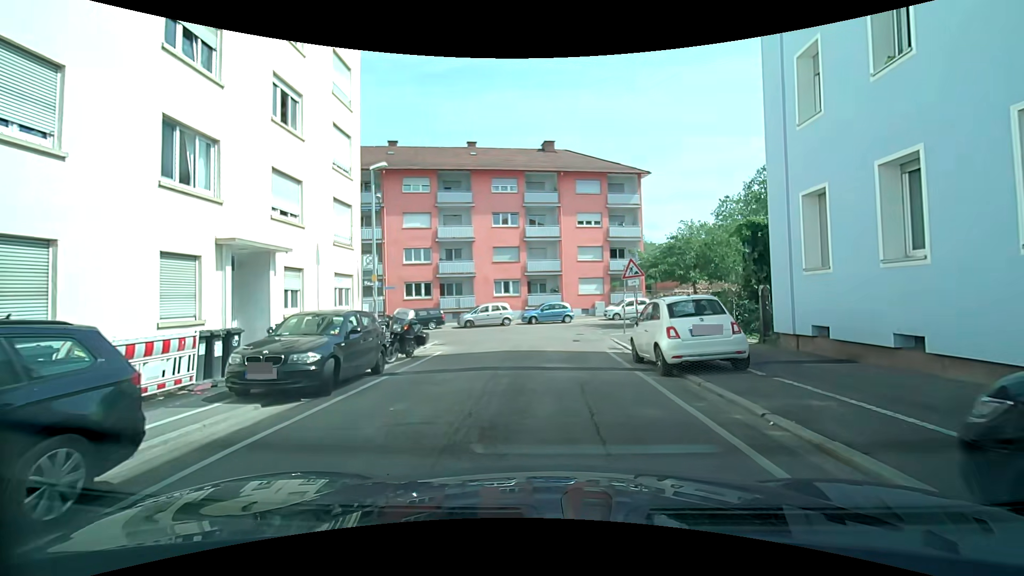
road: residential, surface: asphalt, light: Day
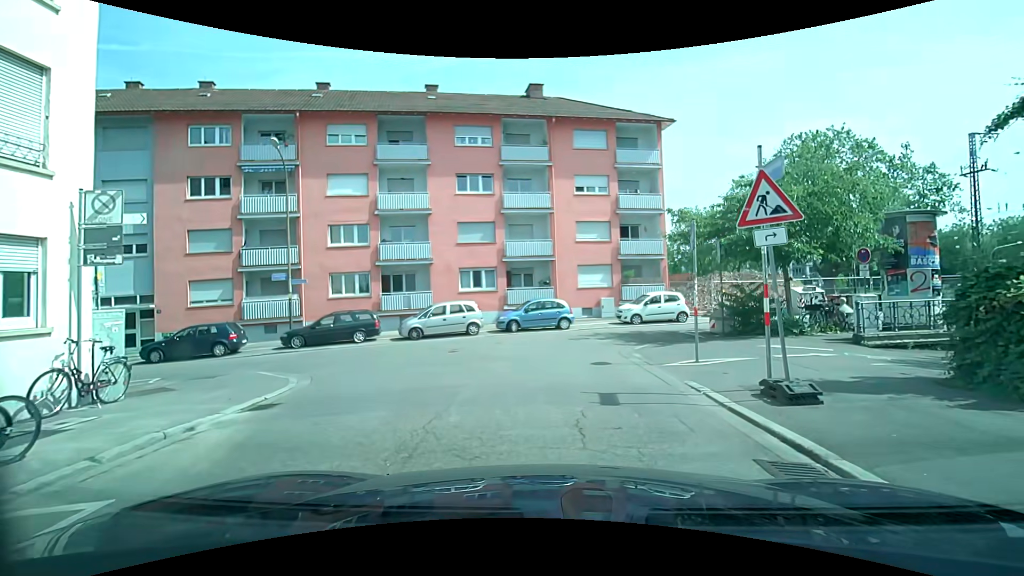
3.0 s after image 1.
(0.0, +11.7) m; 0°
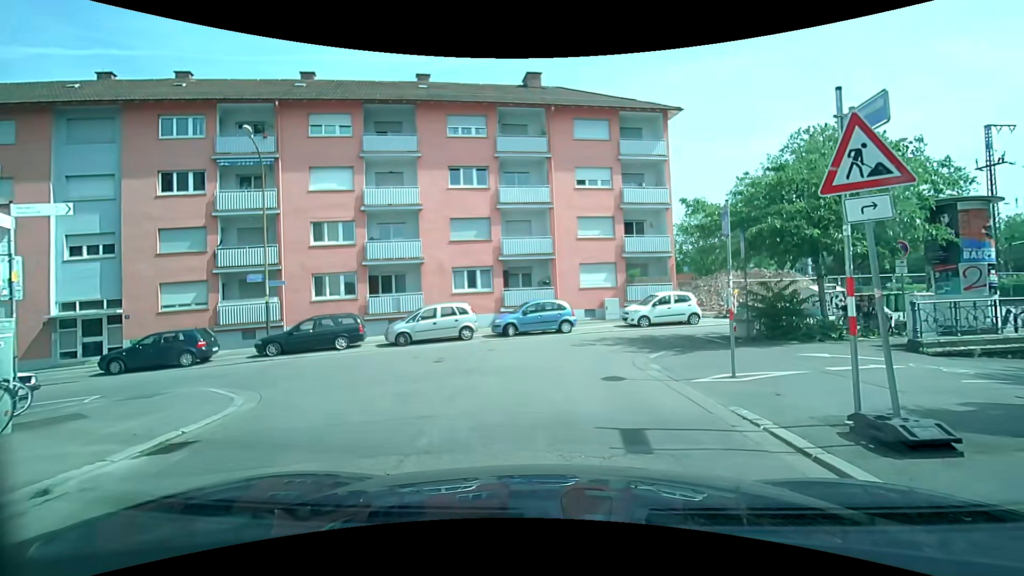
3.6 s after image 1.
(0.0, +1.9) m; +1°
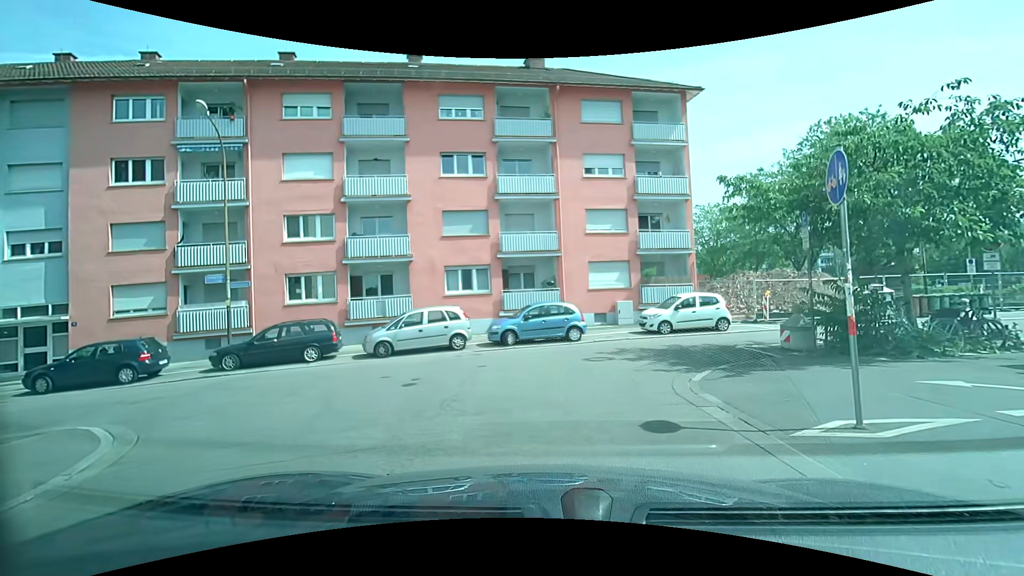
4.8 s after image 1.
(-0.1, +3.0) m; -2°
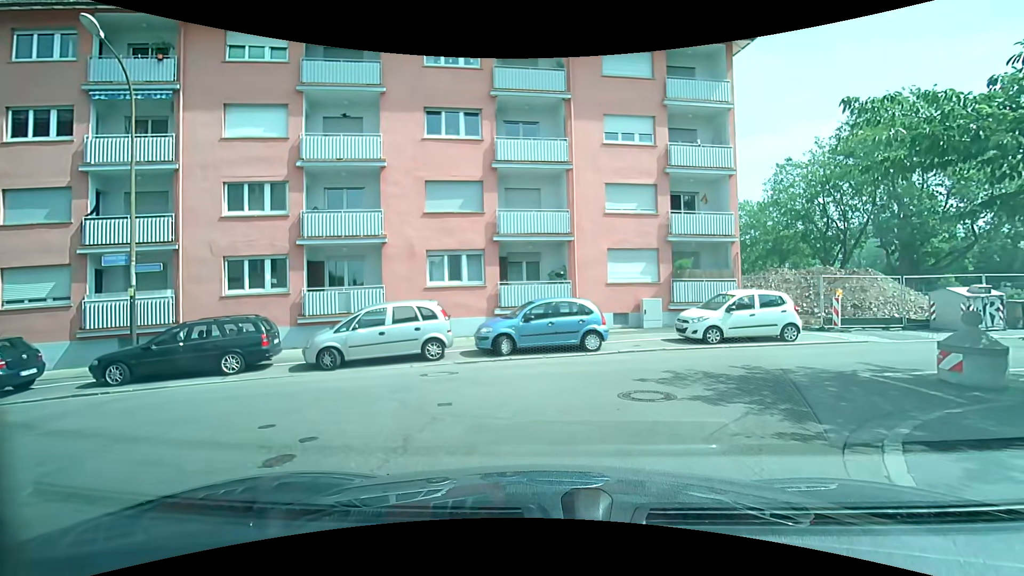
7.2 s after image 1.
(-0.1, +4.8) m; -2°
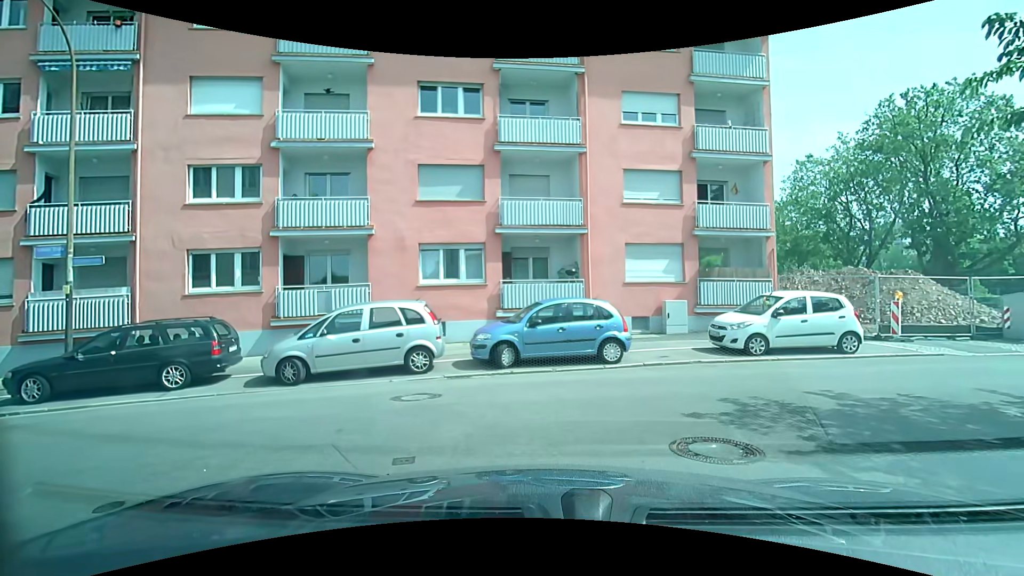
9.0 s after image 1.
(0.0, +2.3) m; 0°
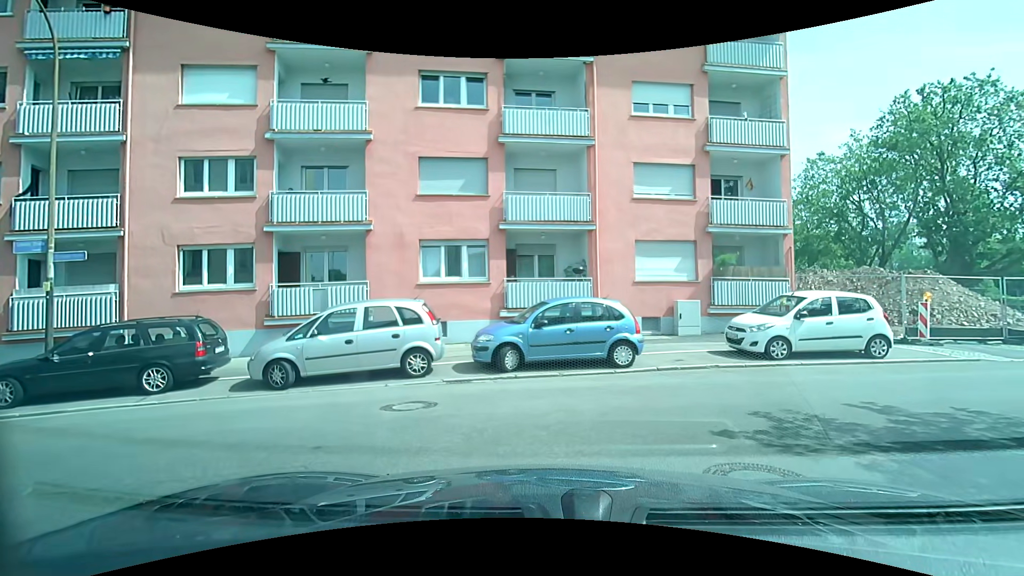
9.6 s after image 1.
(0.0, +0.7) m; 0°
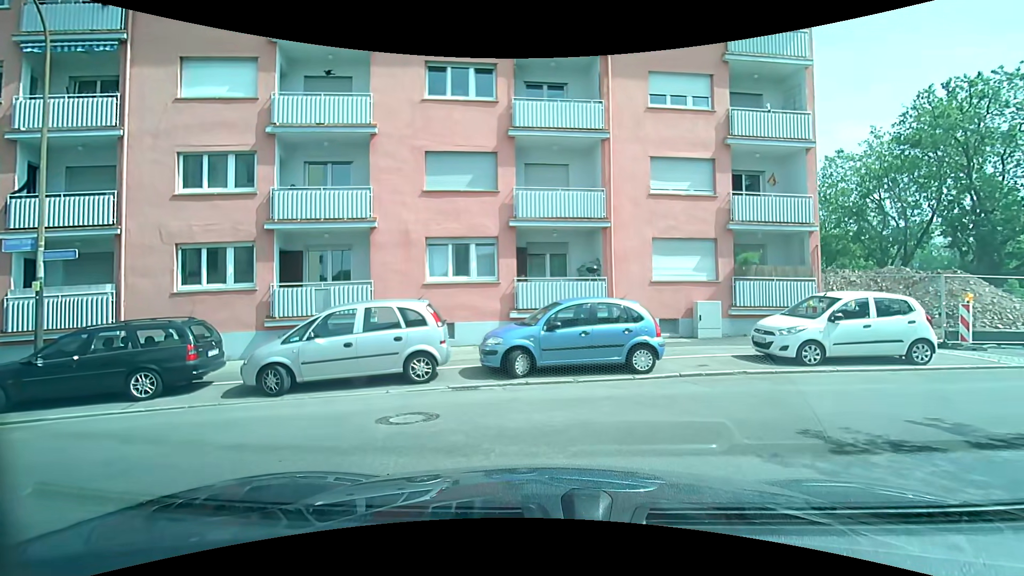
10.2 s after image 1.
(0.0, +0.7) m; 0°
